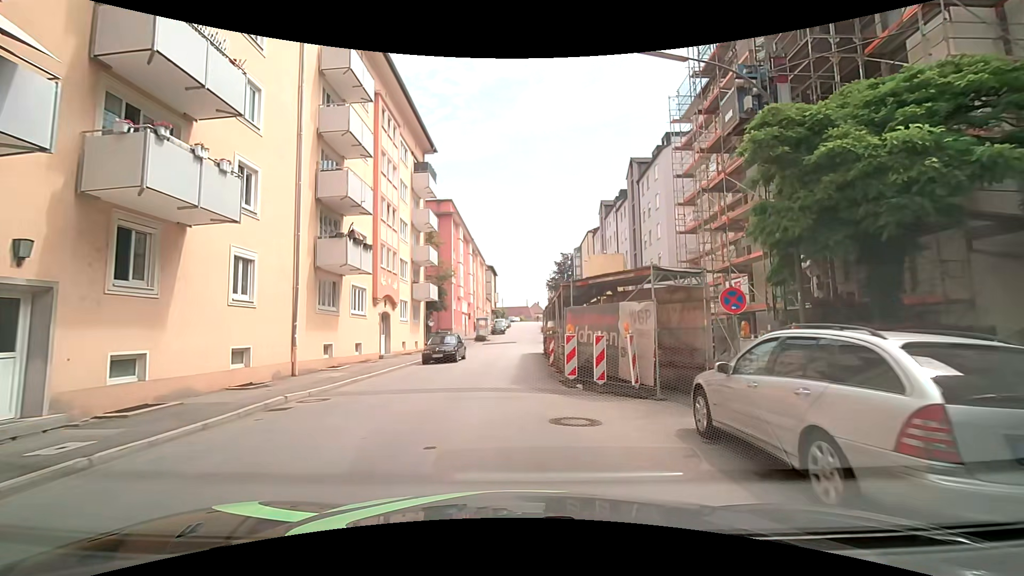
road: tertiary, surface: asphalt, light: Day
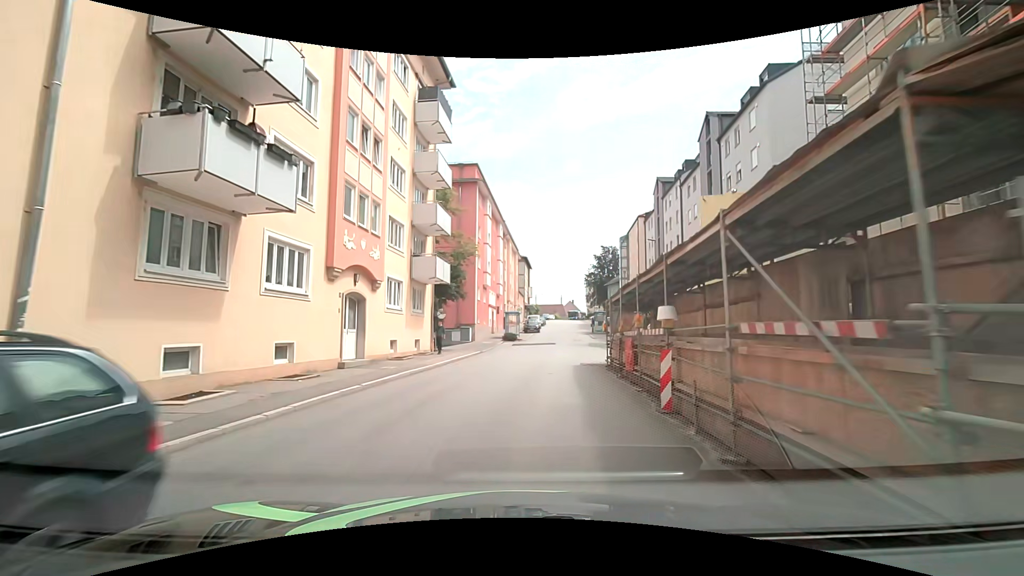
(-0.5, +11.6) m; -3°
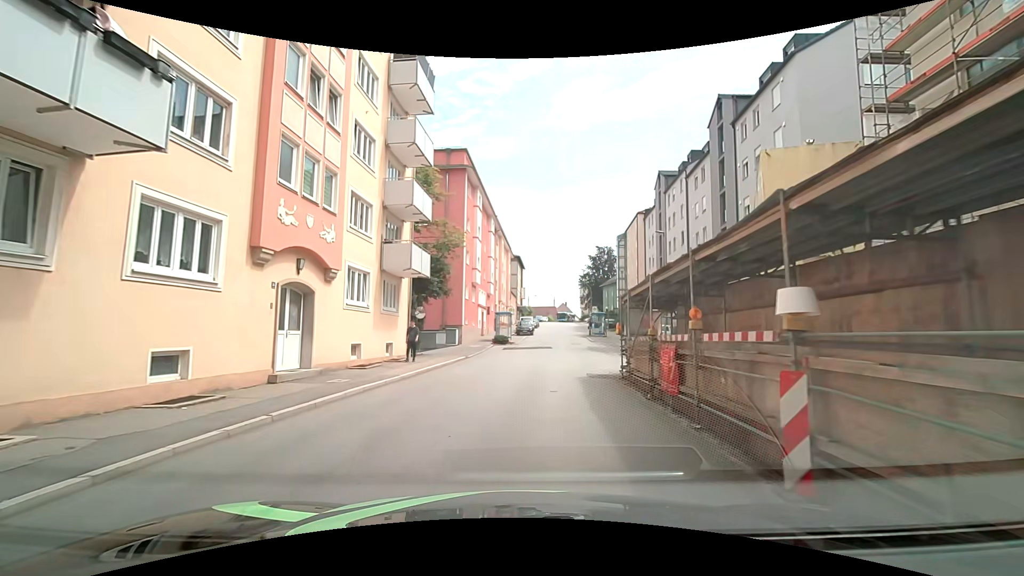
(0.0, +4.2) m; +2°
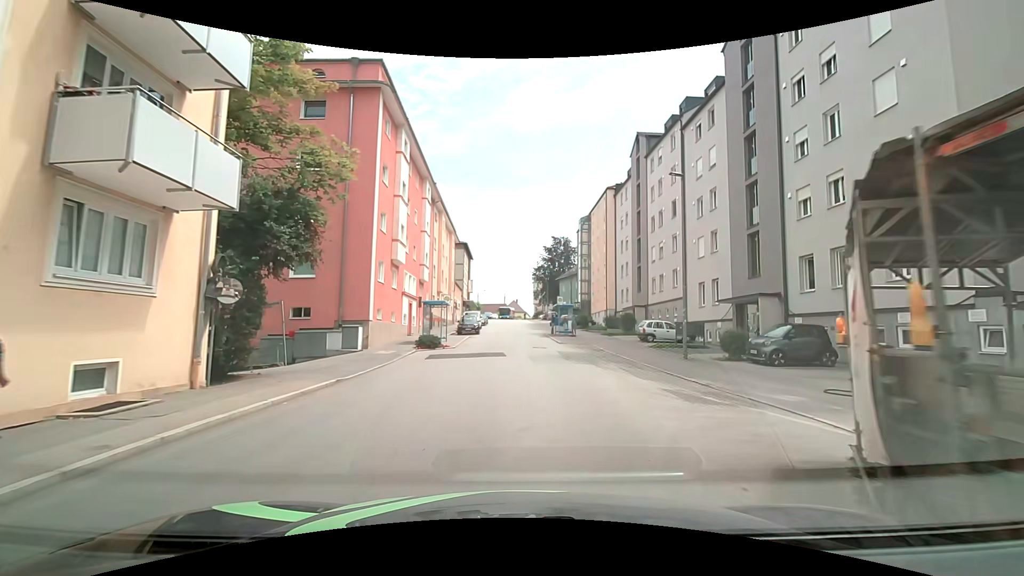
(0.0, +13.0) m; +2°
